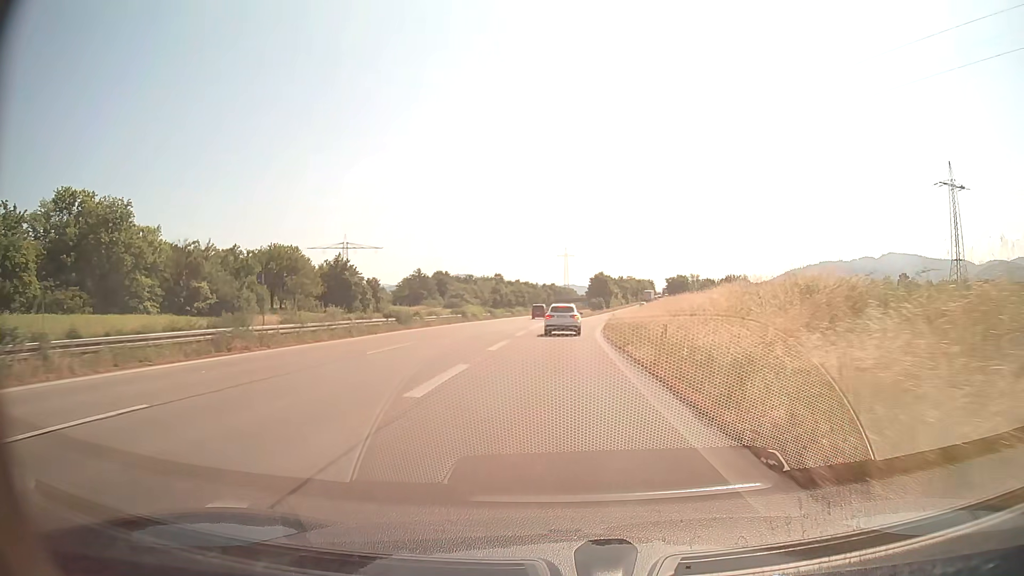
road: trunk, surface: asphalt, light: Day
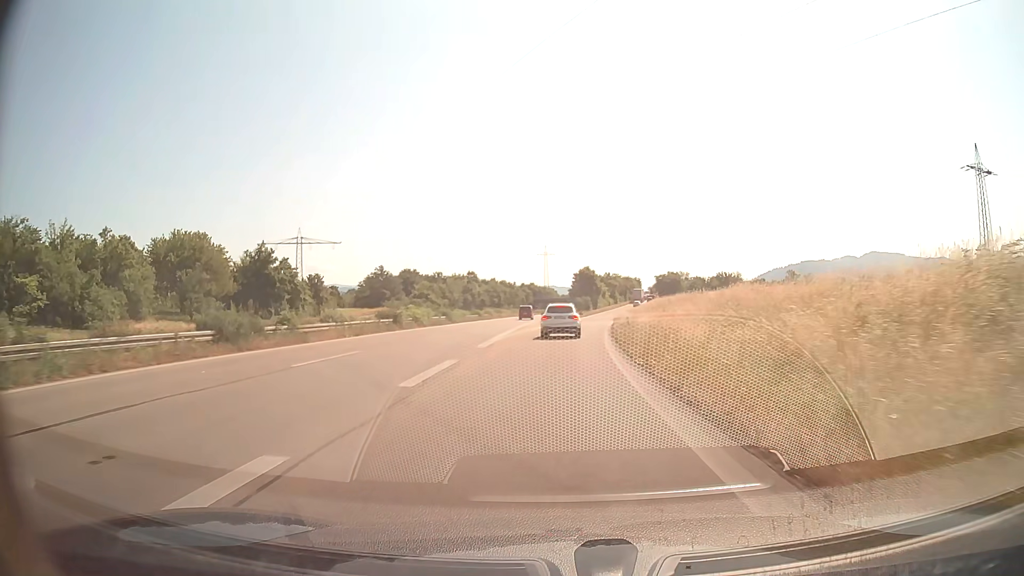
(+0.3, +22.5) m; +2°
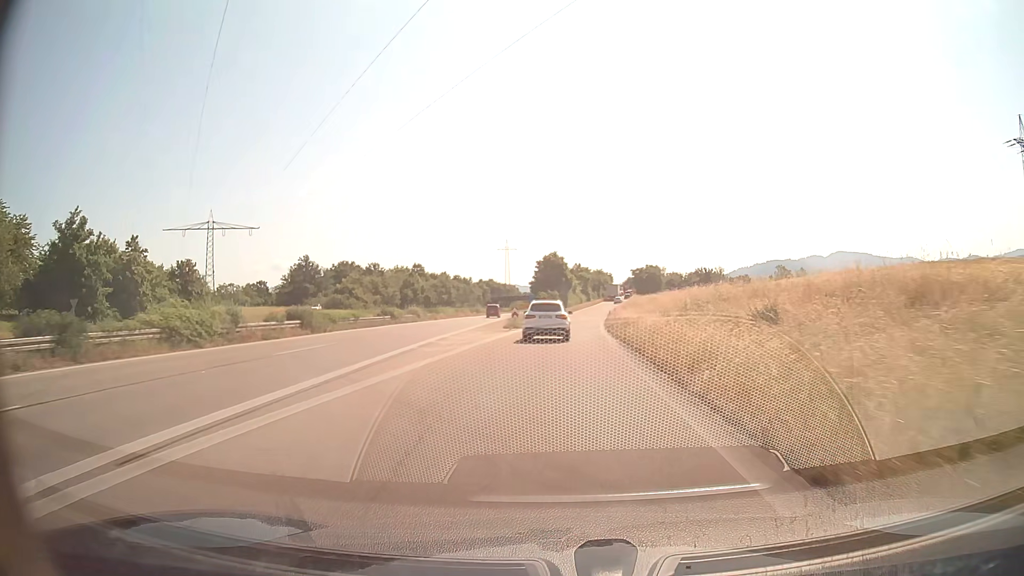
(+0.7, +31.9) m; +3°
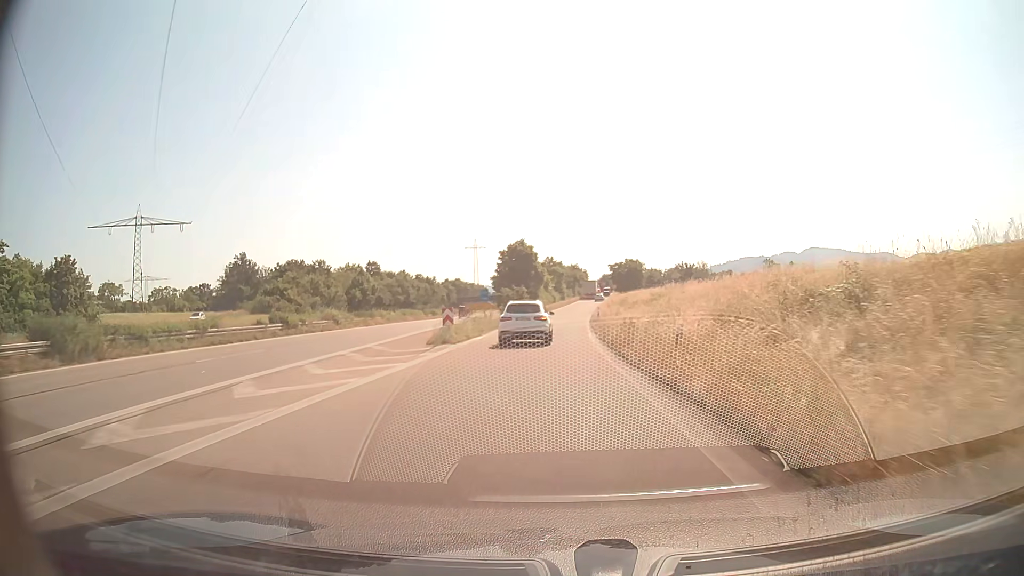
(+0.4, +19.2) m; +2°
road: trunk_link
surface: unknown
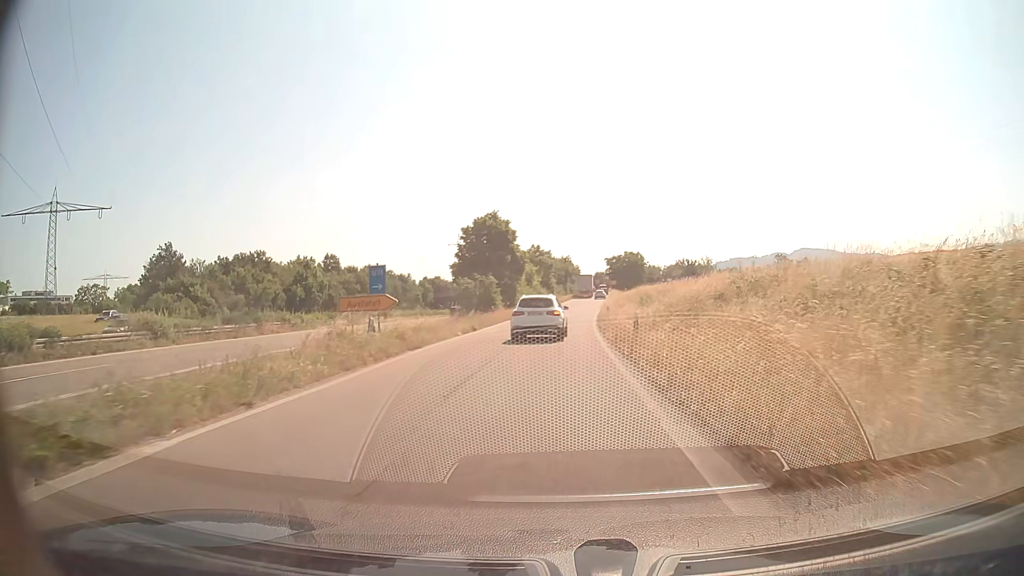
(+0.3, +25.0) m; +1°
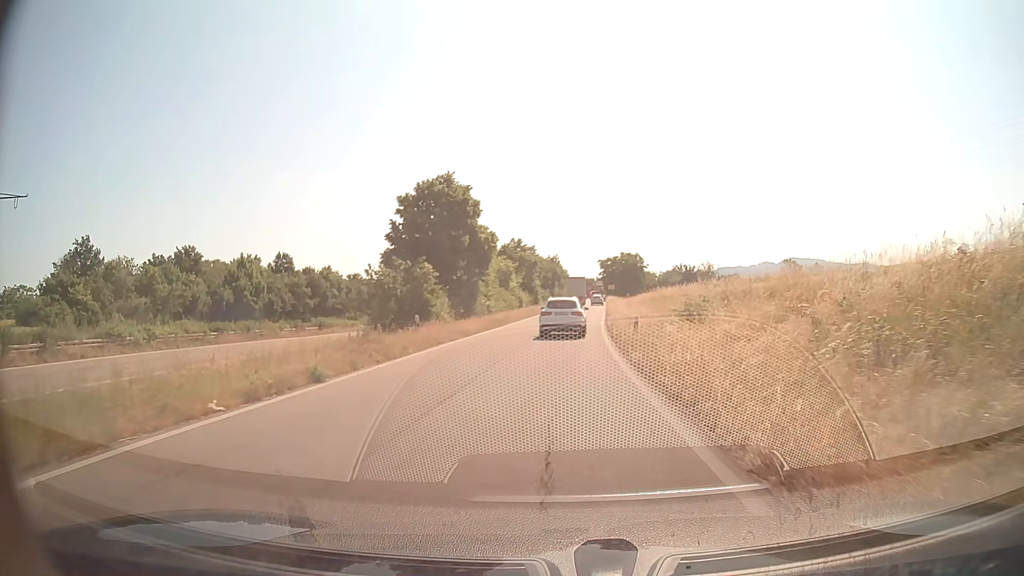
(+0.2, +20.6) m; +2°
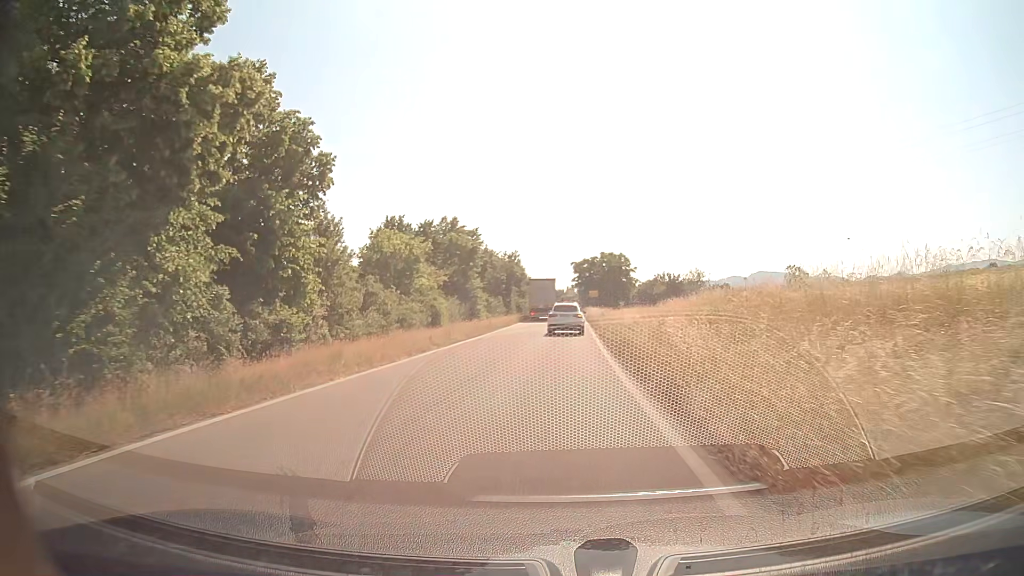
(+0.8, +30.4) m; +3°
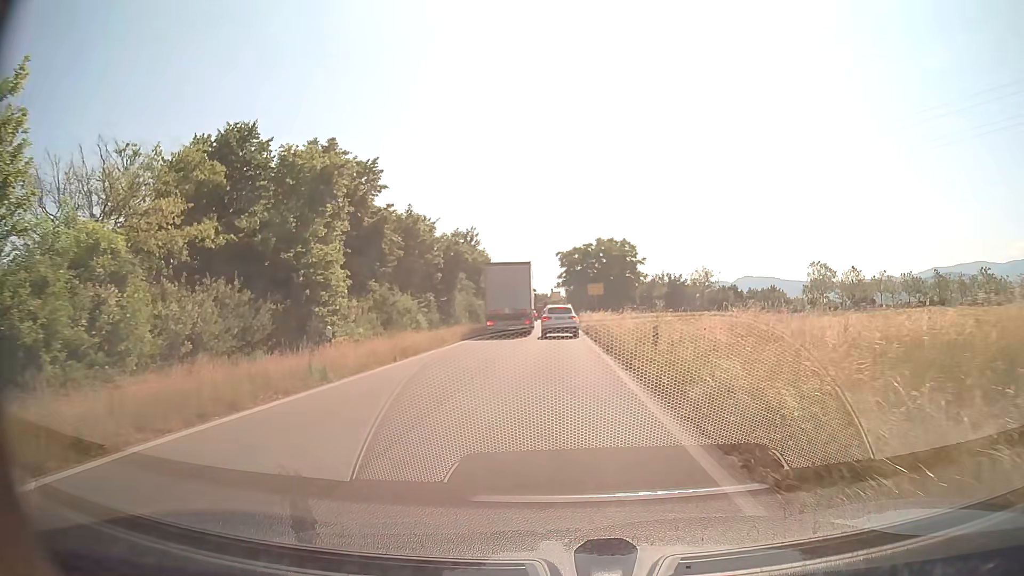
(+0.4, +27.4) m; +1°
